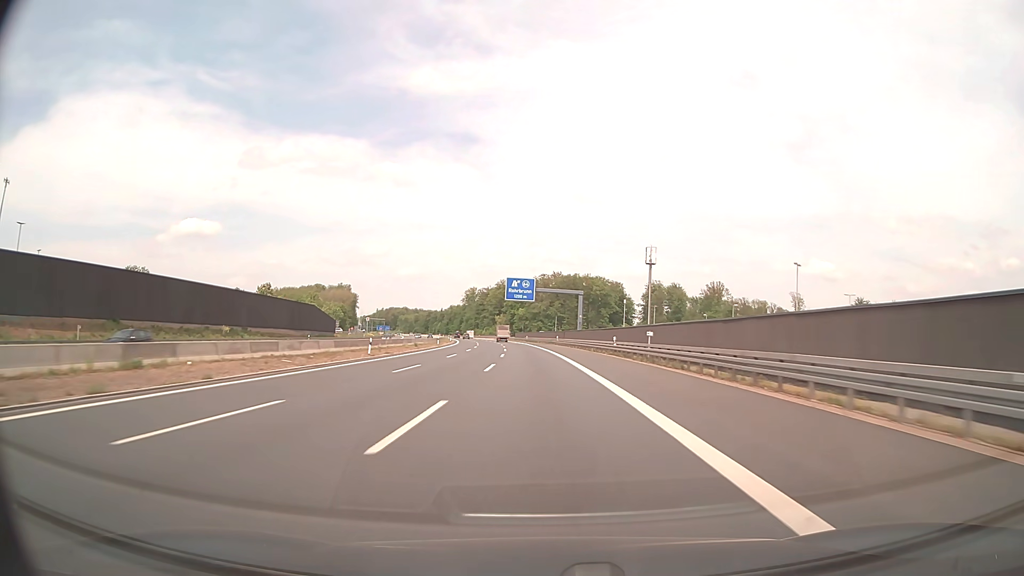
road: motorway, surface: asphalt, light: Day
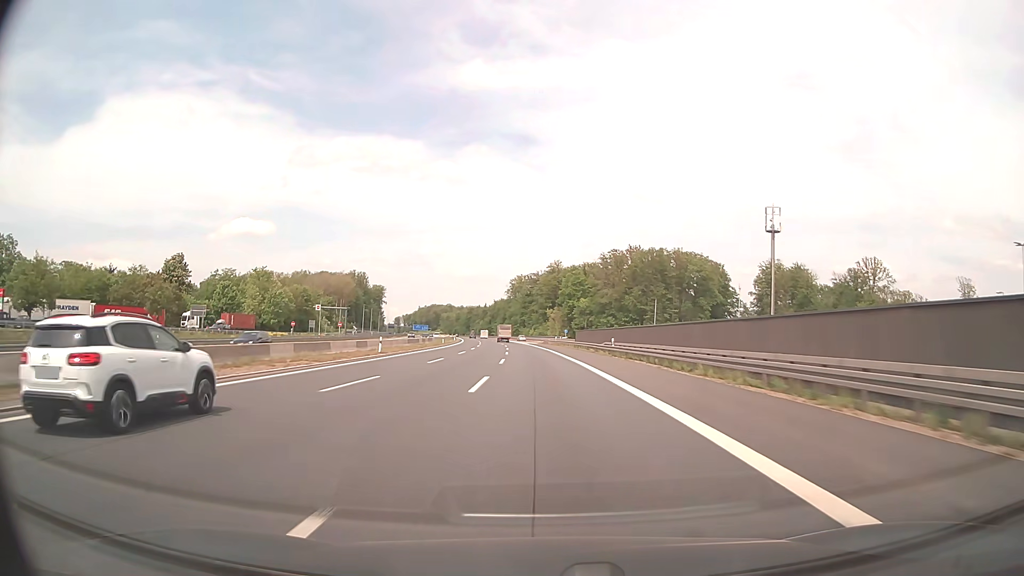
(-4.1, +97.6) m; -5°
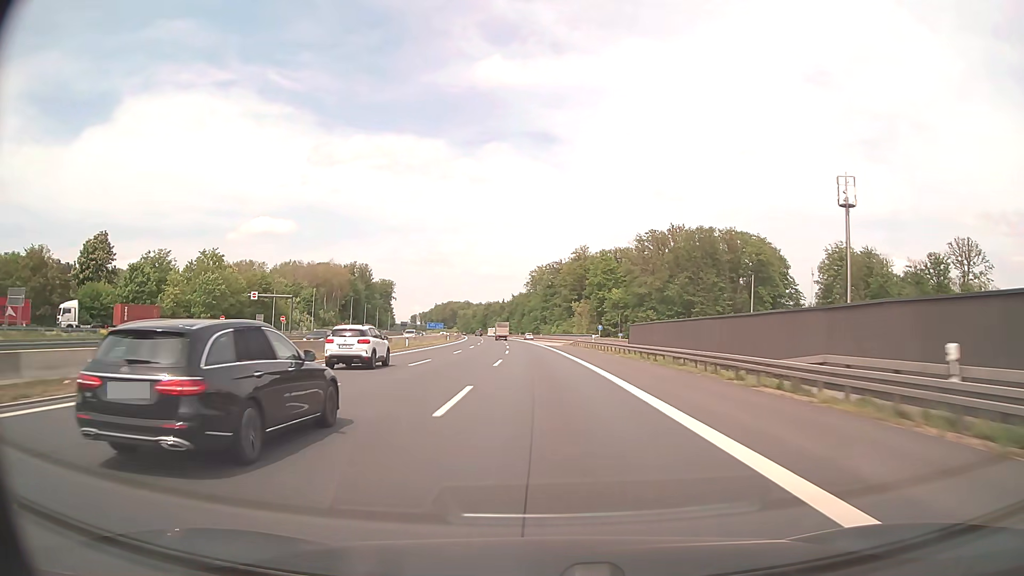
(-0.6, +39.1) m; -2°
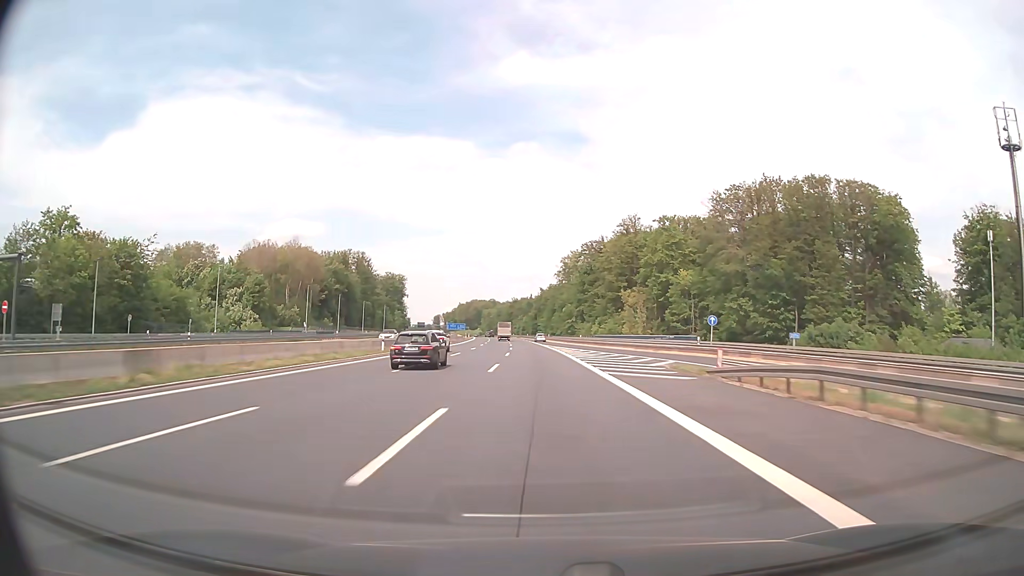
(-1.4, +58.7) m; -3°
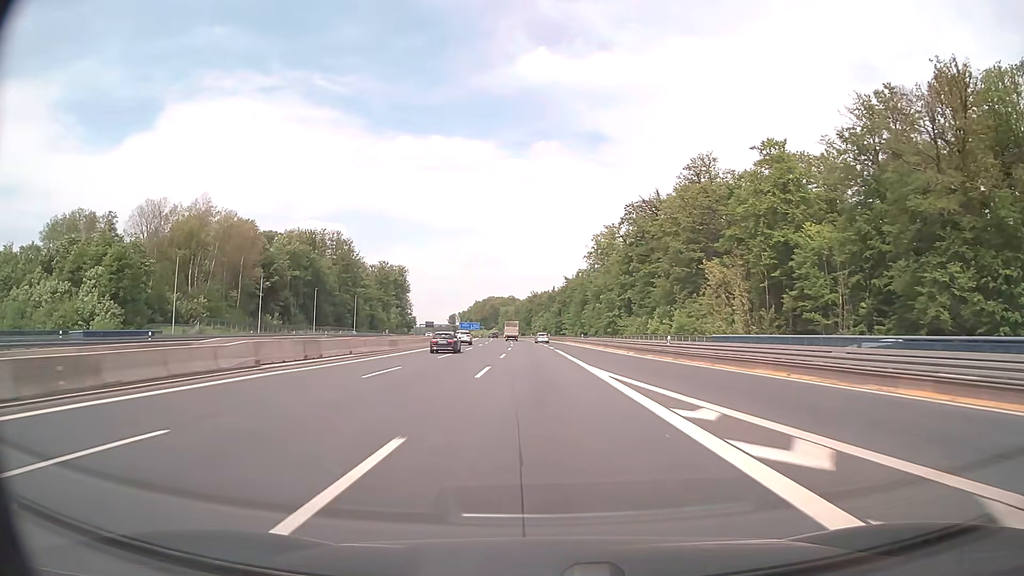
(-1.1, +58.6) m; -2°
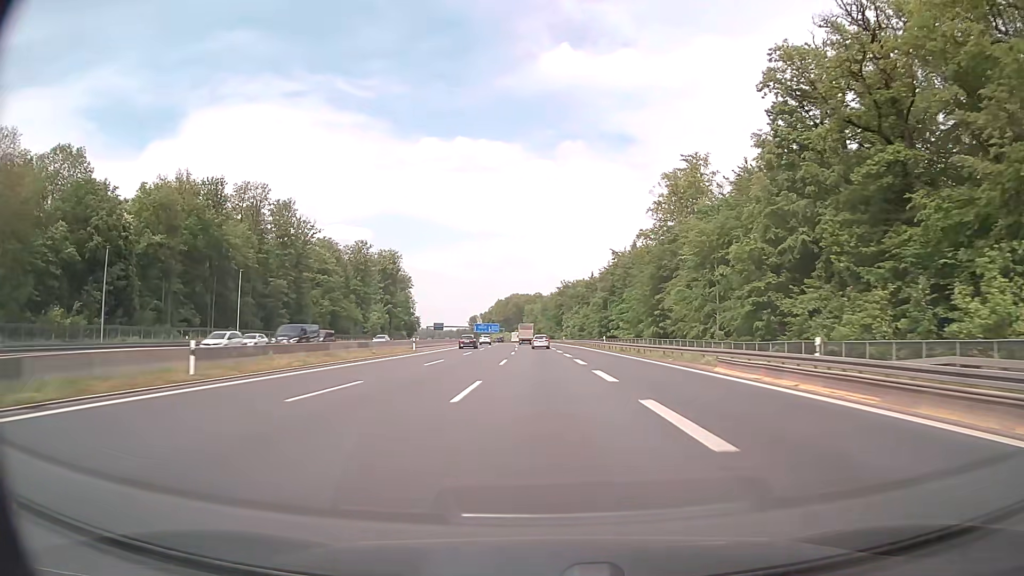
(-1.9, +78.0) m; -3°
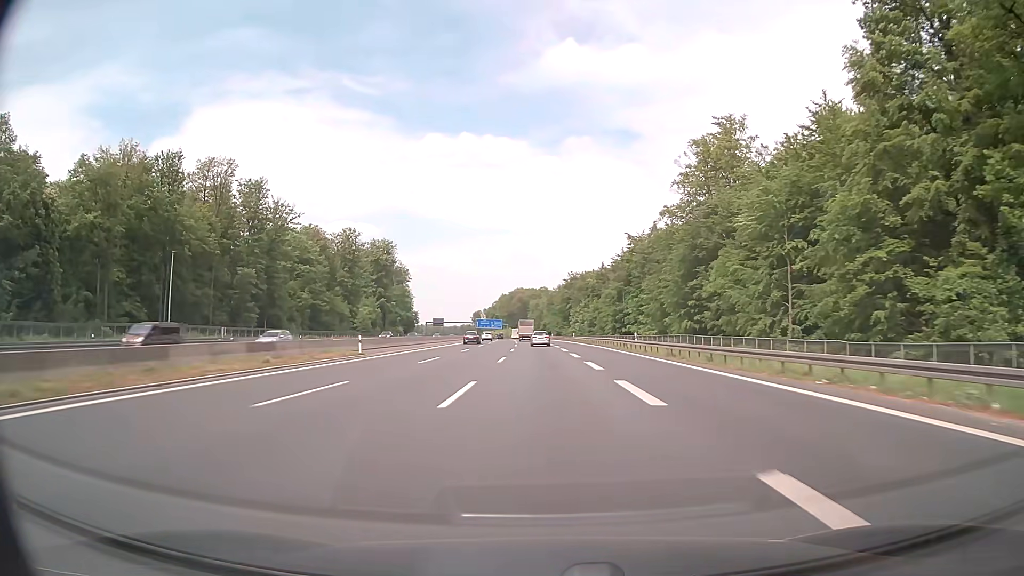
(-0.1, +19.4) m; -1°
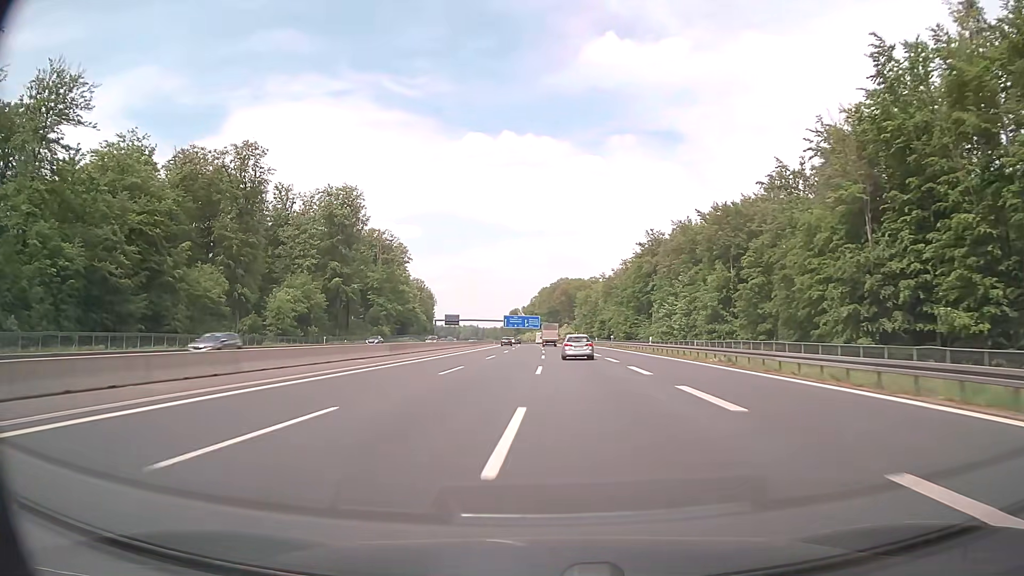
(-2.9, +95.4) m; -3°
(0, +10) (0, +20) (0, +30) (0, +40) (-1, +50) (-1, +60) (-1, +70) (-1, +80) (-2, +90) (-2, +100) m
